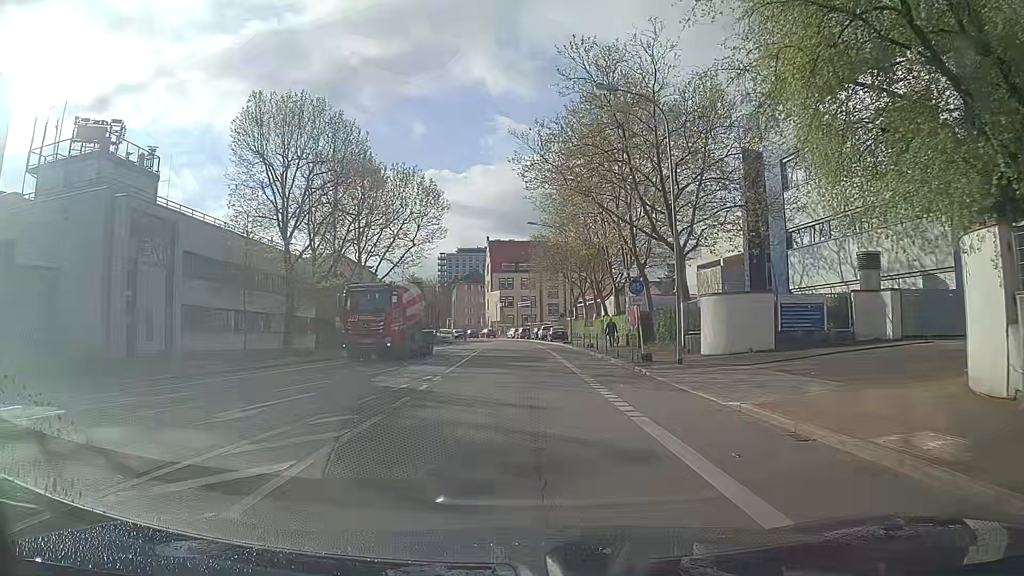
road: tertiary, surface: asphalt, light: Day
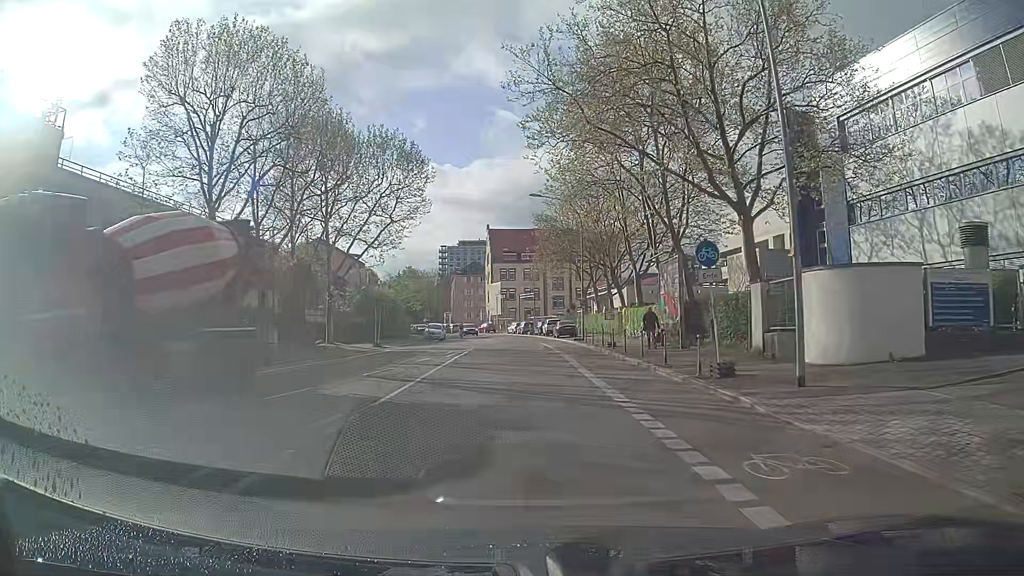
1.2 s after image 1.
(+0.1, +9.8) m; 0°
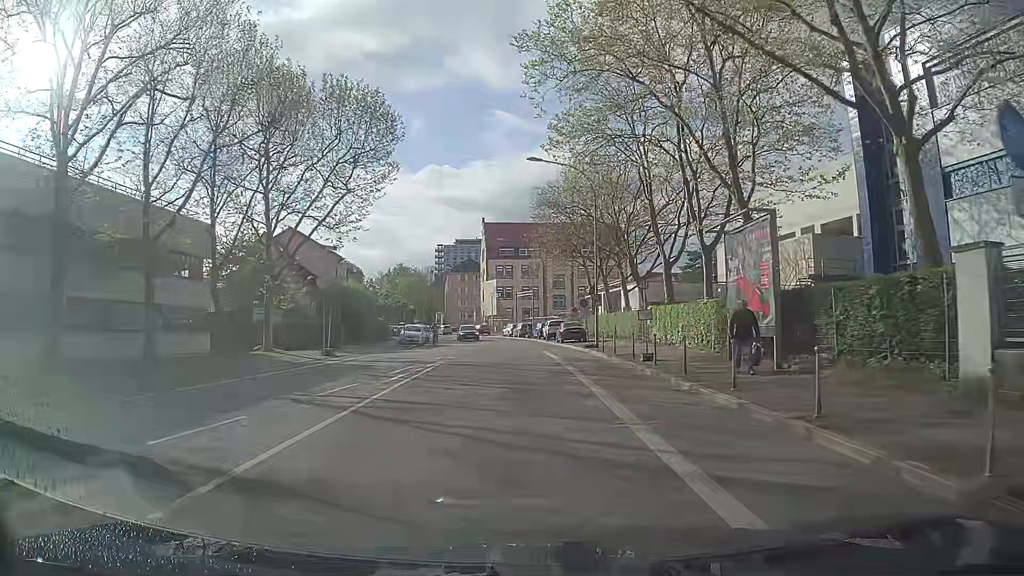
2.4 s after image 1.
(+0.1, +10.7) m; +1°
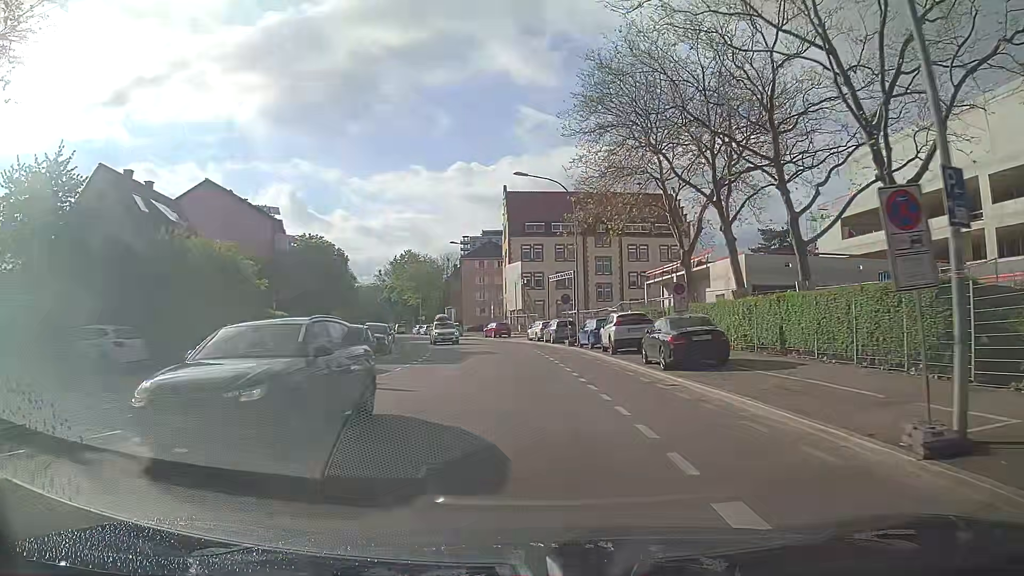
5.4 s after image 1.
(-0.7, +28.9) m; -3°
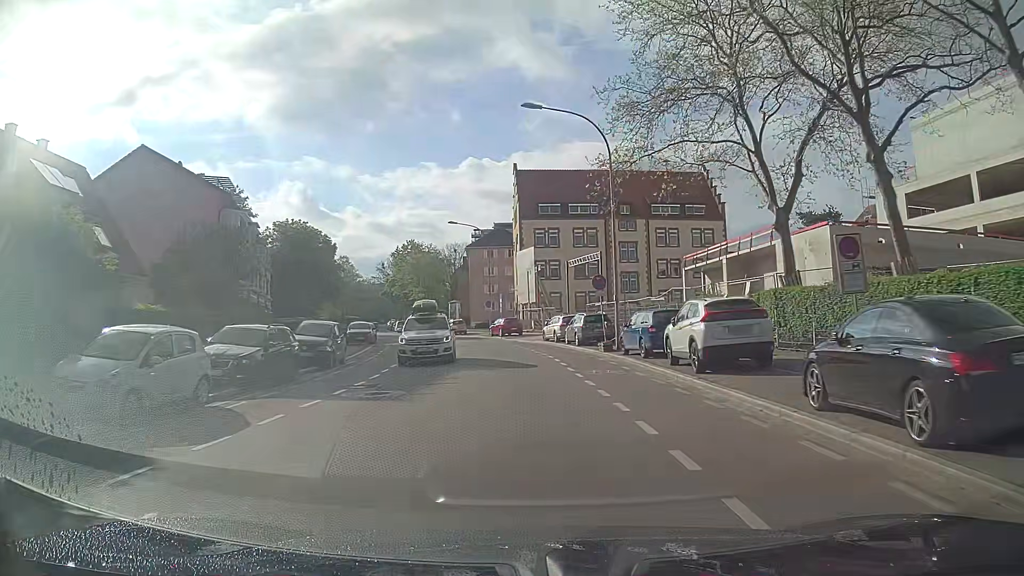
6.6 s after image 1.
(-0.1, +11.9) m; -1°
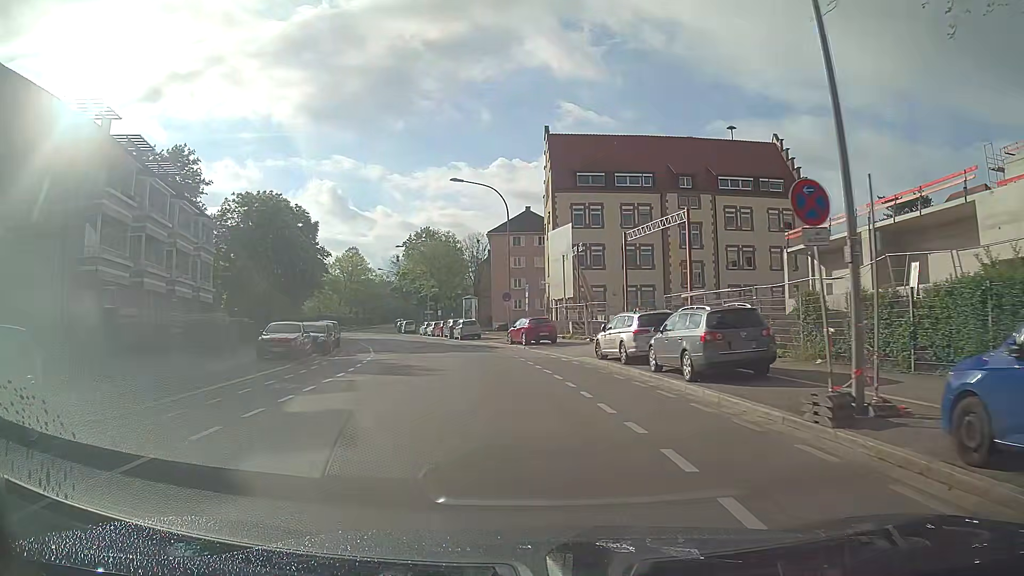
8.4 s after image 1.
(-0.3, +18.1) m; -2°
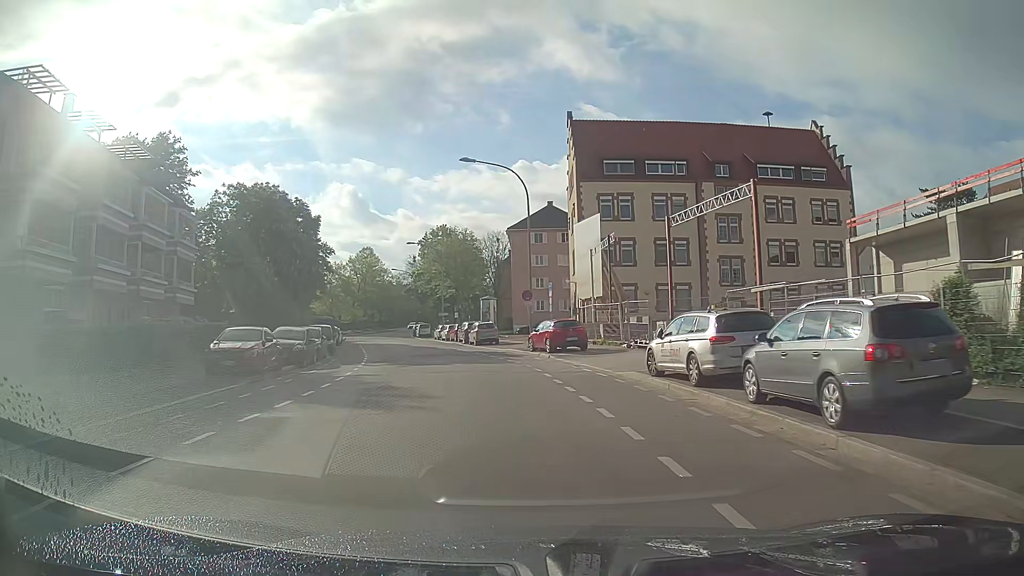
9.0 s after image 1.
(-0.1, +6.0) m; -2°
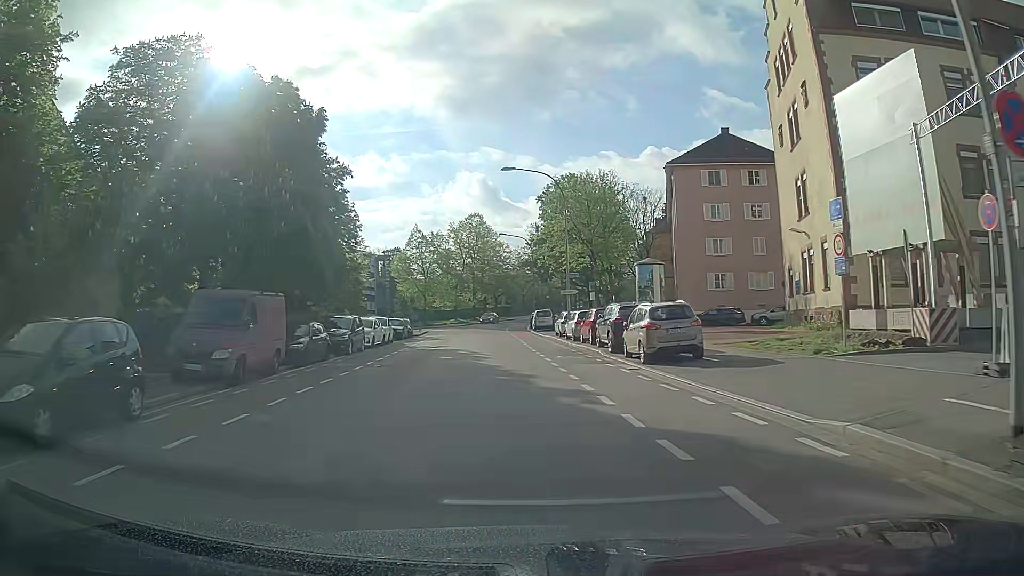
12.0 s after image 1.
(-3.1, +29.2) m; -12°
(0, +10) (-1, +20) (-2, +30) (-2, +40) (-3, +50) (-3, +60) (-4, +70) (-3, +80) (-2, +90) (0, +100) m
